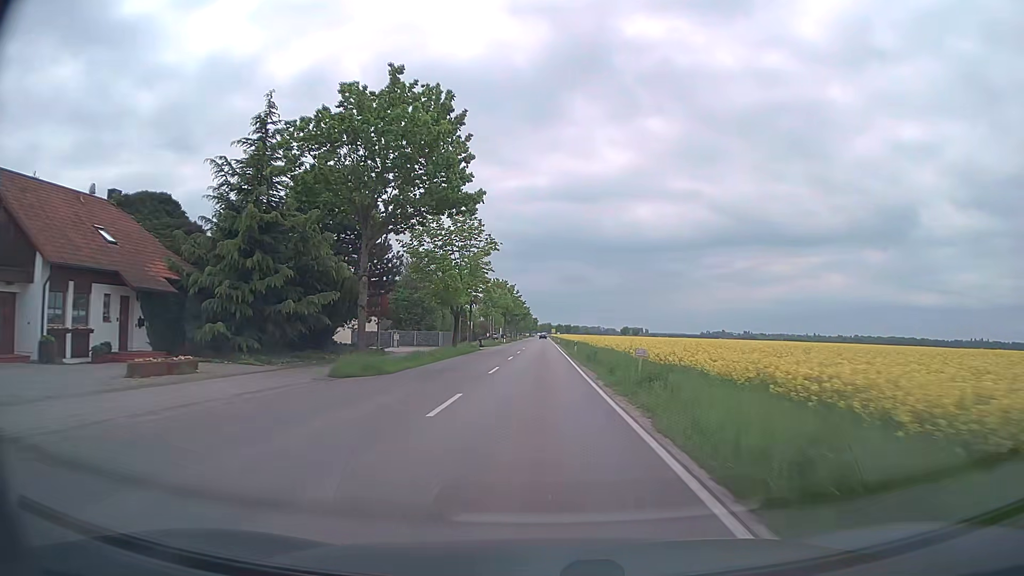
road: secondary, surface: asphalt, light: Day
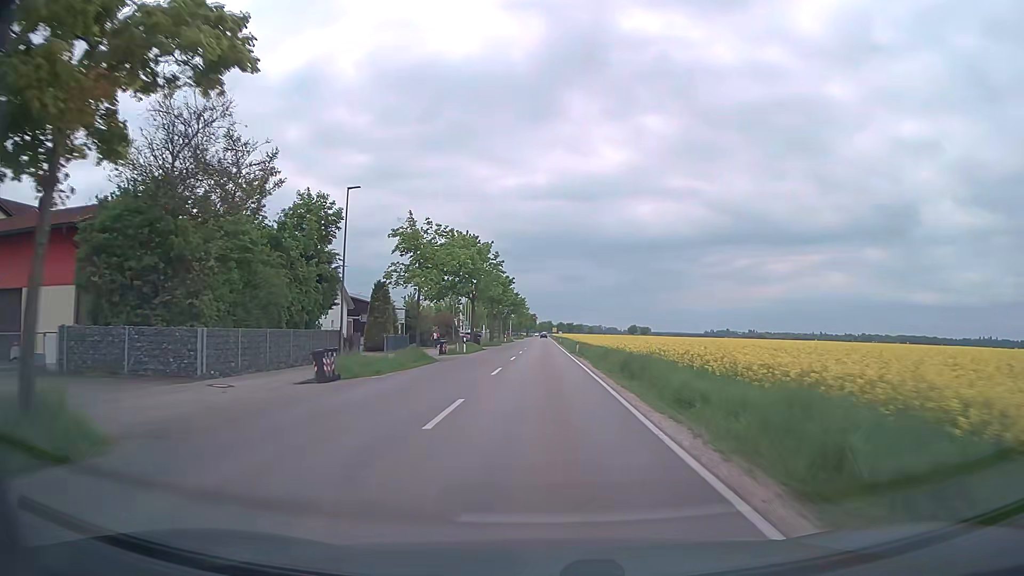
(0.0, +49.6) m; 0°
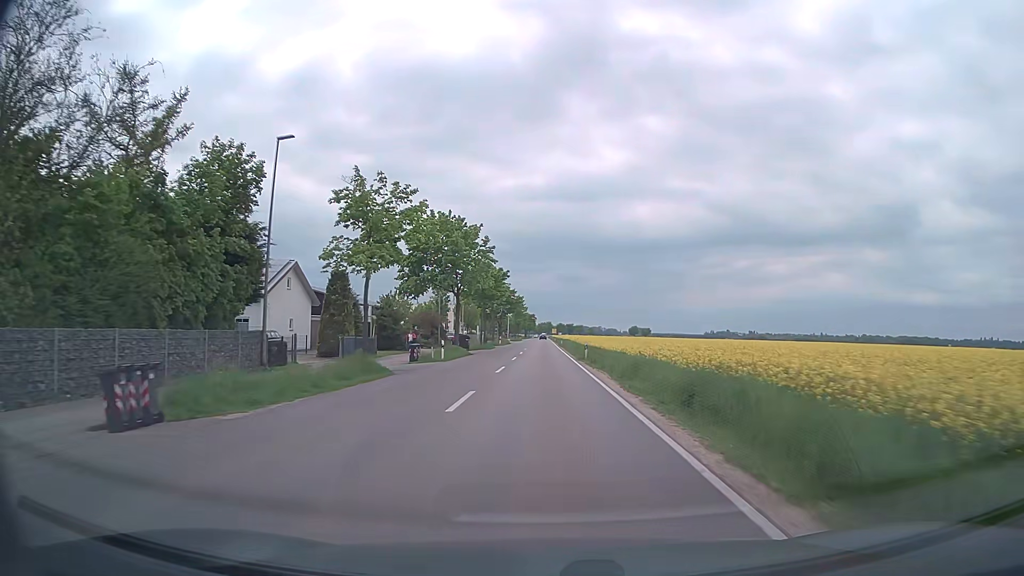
(0.0, +9.9) m; 0°
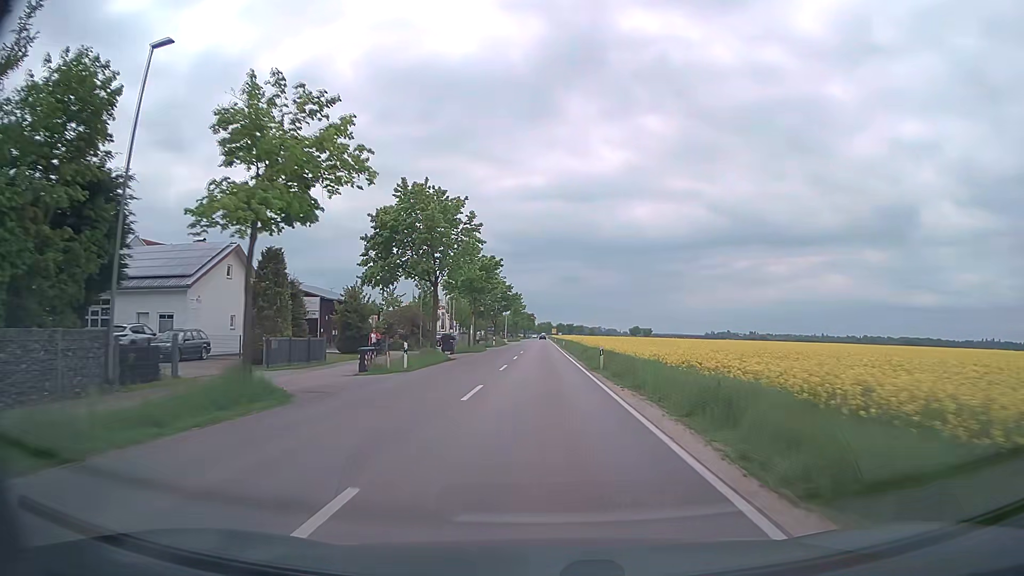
(0.0, +9.9) m; 0°
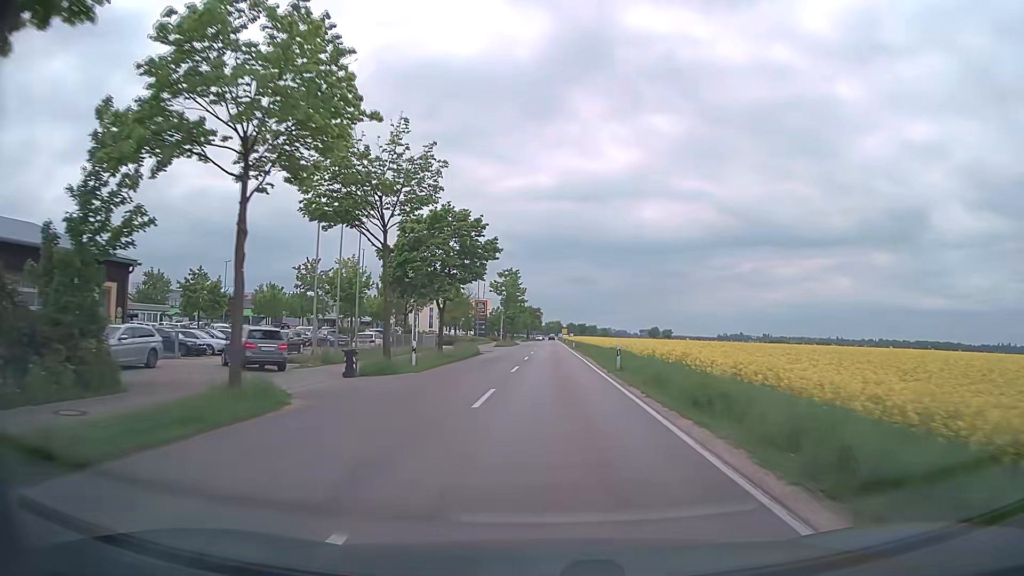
(-0.1, +49.4) m; 0°
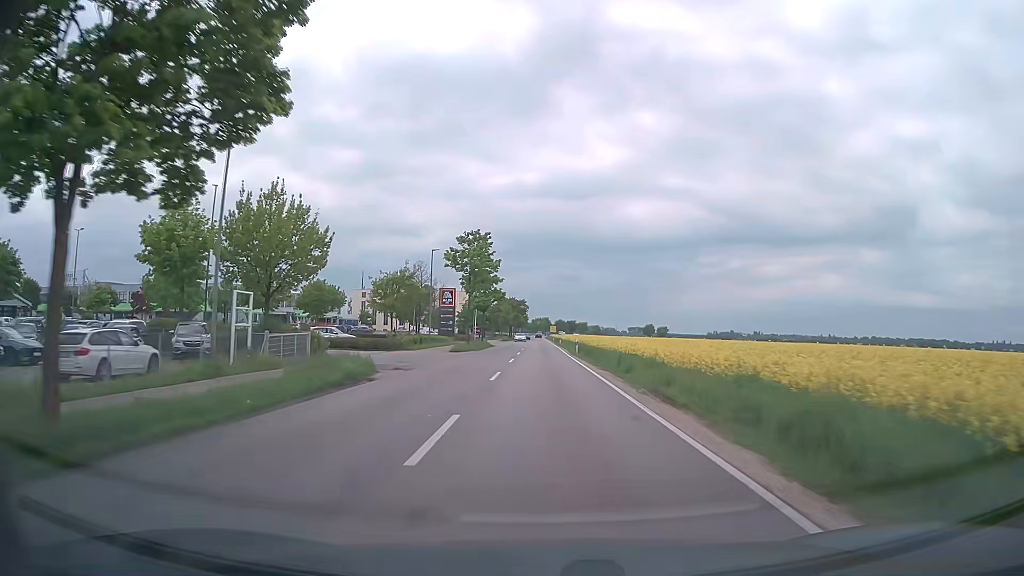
(+0.2, +29.6) m; +1°
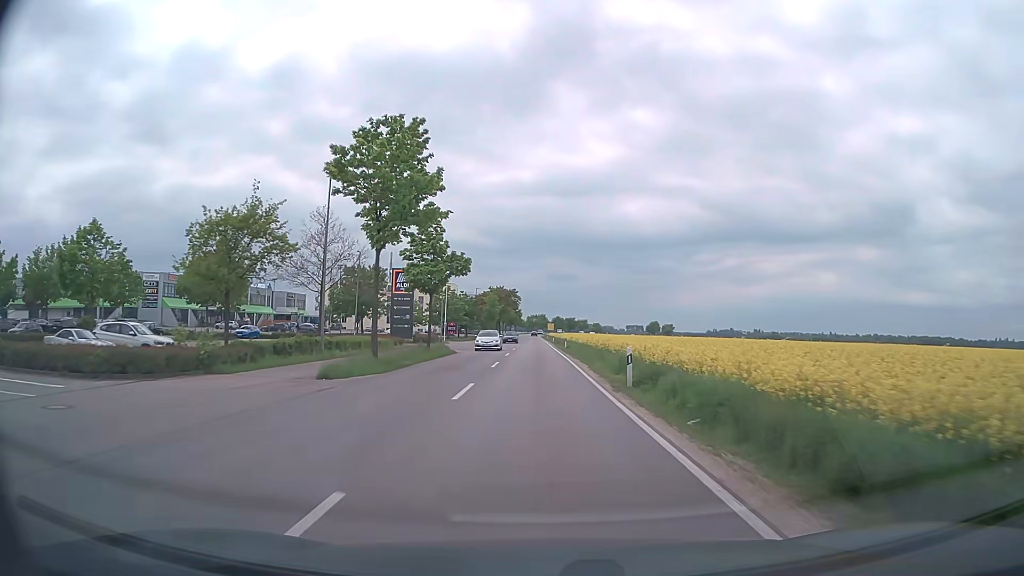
(+0.2, +29.5) m; +1°
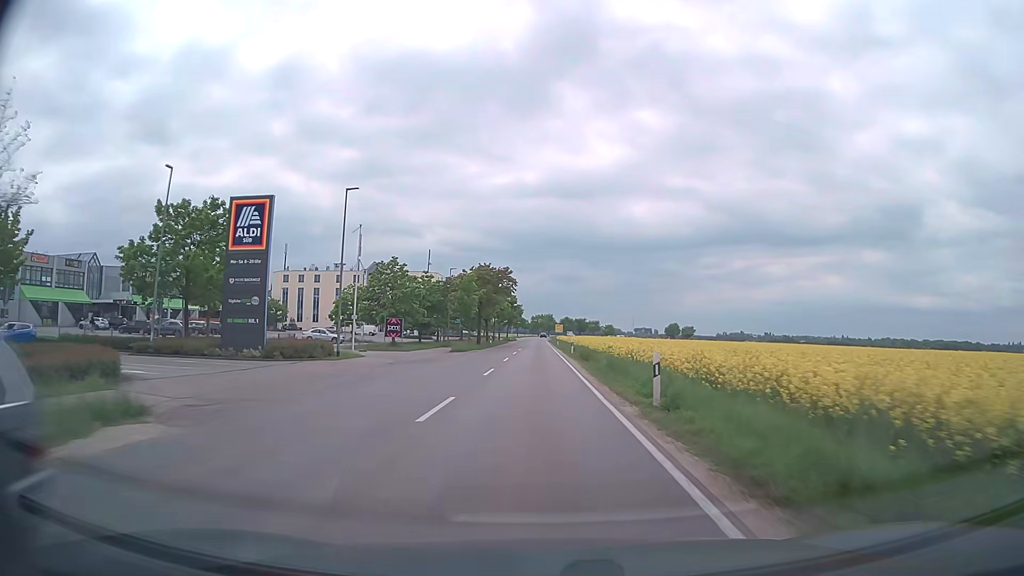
(-0.2, +39.3) m; -1°
(0, +10) (0, +20) (0, +30) (0, +40) (0, +50) (0, +60) (0, +70) (0, +80) (-1, +90) (-1, +100) m
